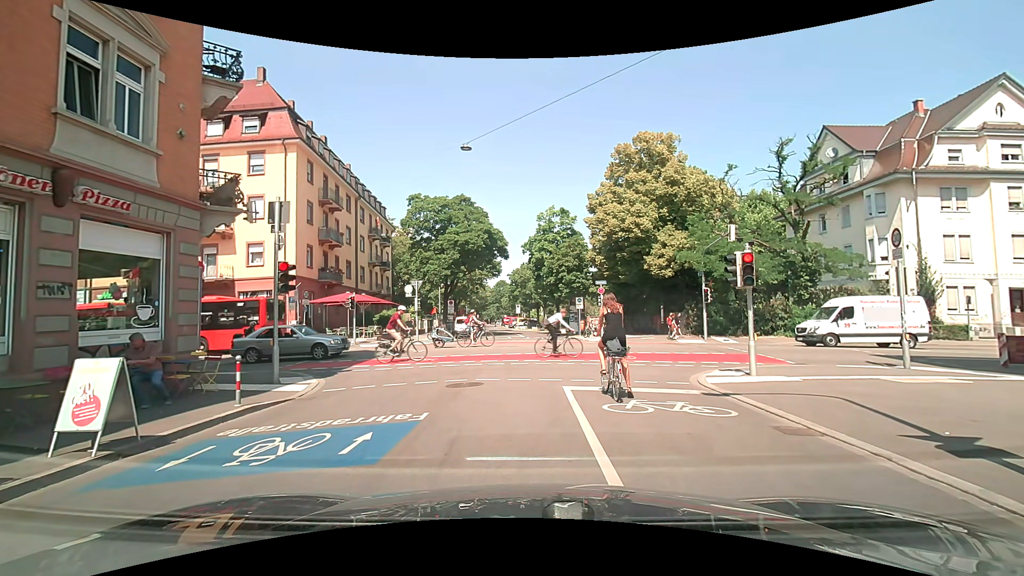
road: residential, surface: asphalt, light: Day
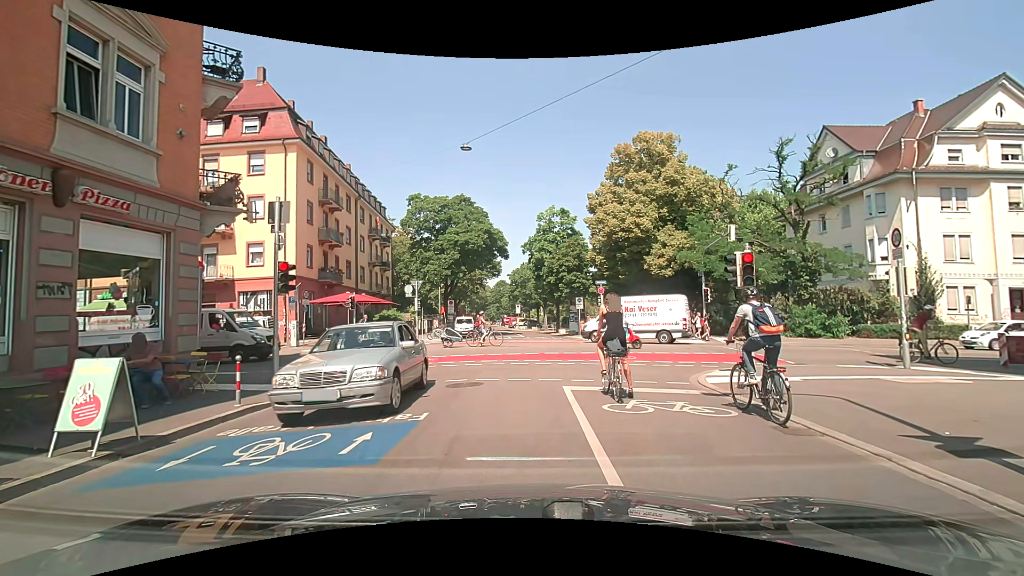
(0.0, 0.0) m; 0°
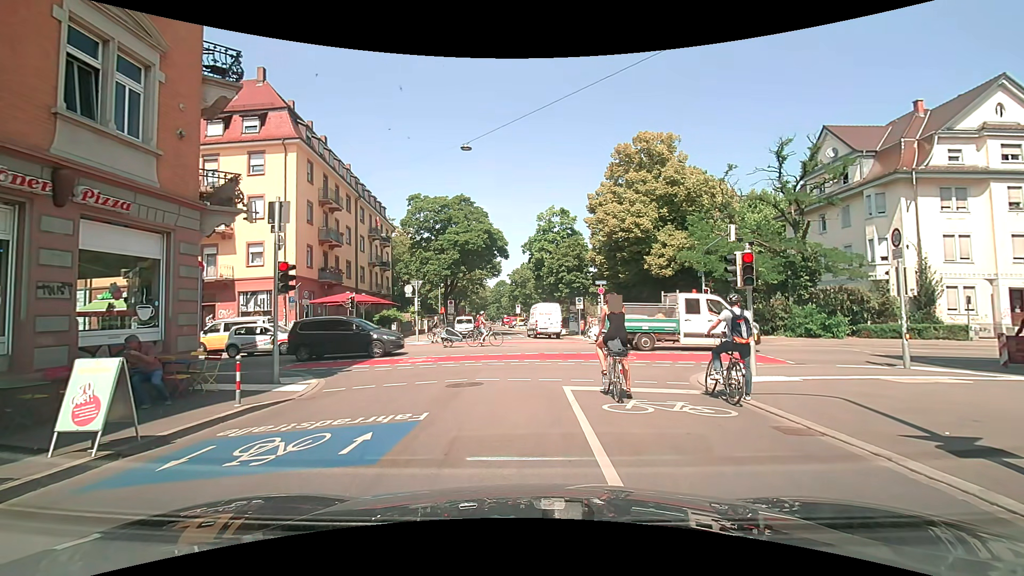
(0.0, 0.0) m; 0°
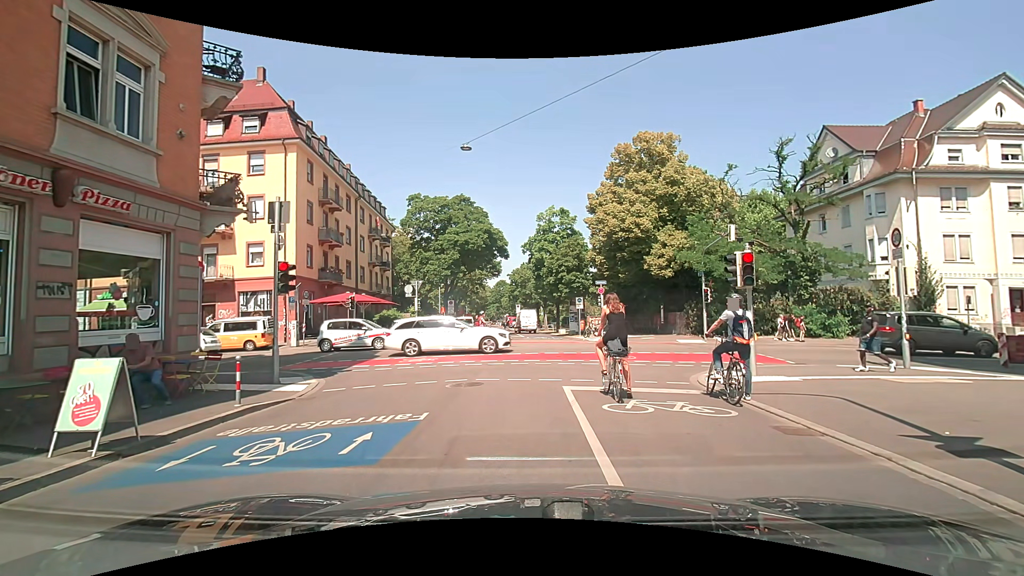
(0.0, 0.0) m; 0°
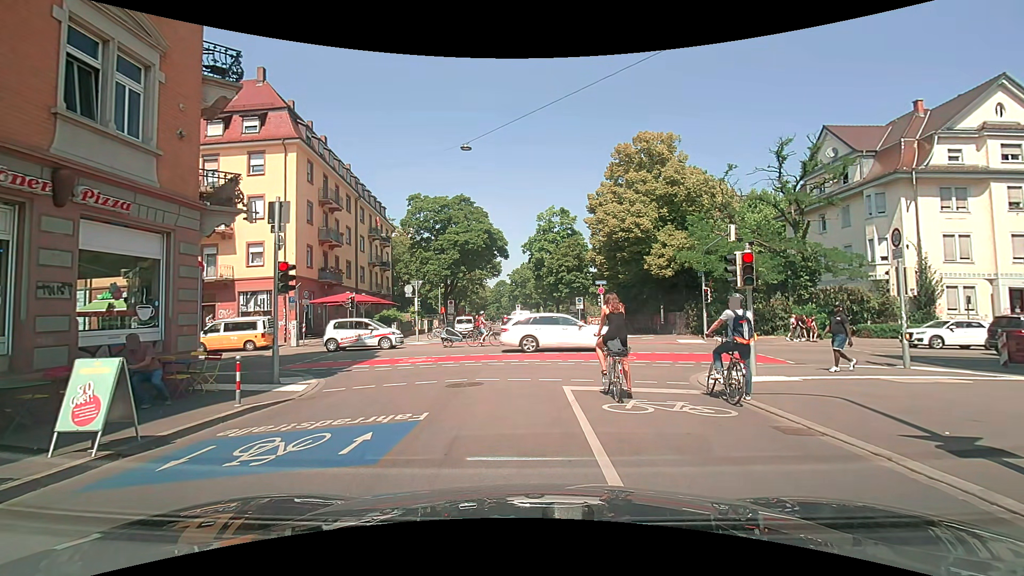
(0.0, 0.0) m; 0°
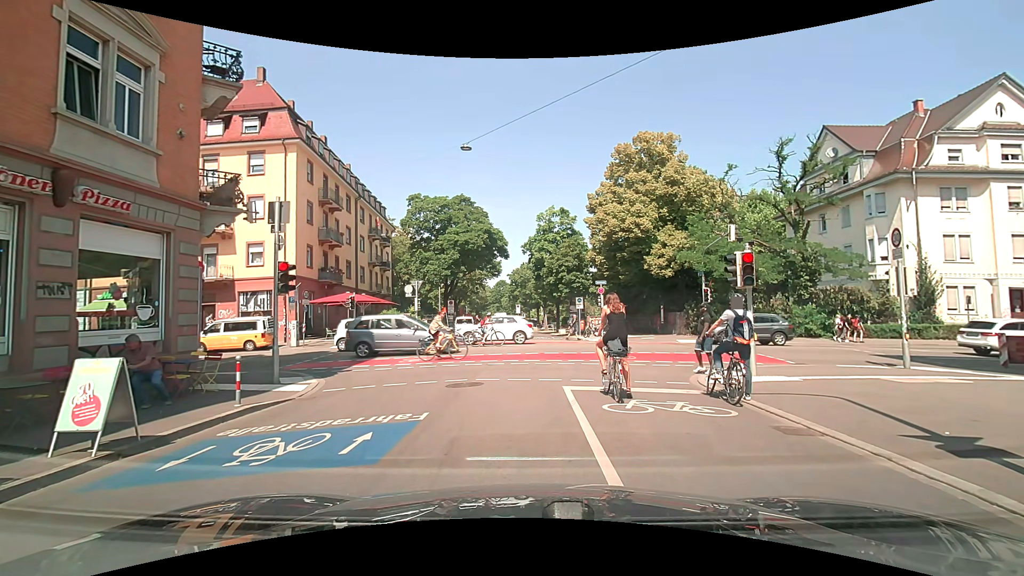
(0.0, 0.0) m; 0°
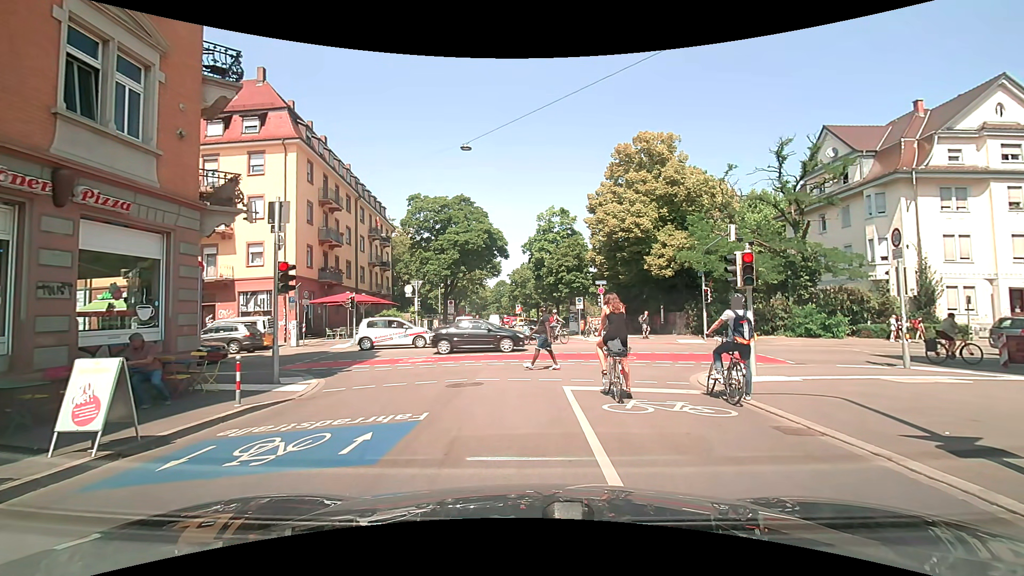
(0.0, 0.0) m; 0°
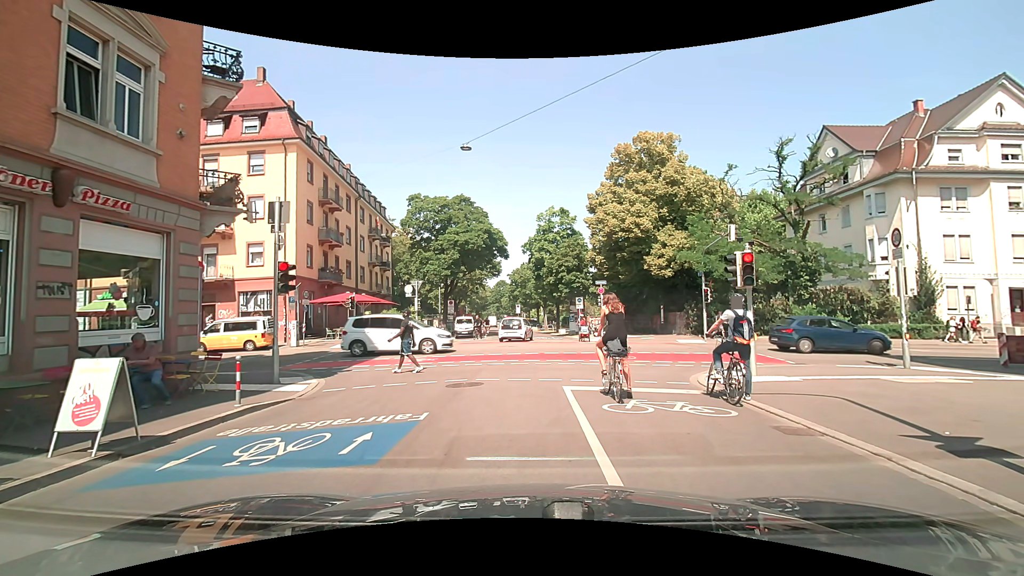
(0.0, 0.0) m; 0°
